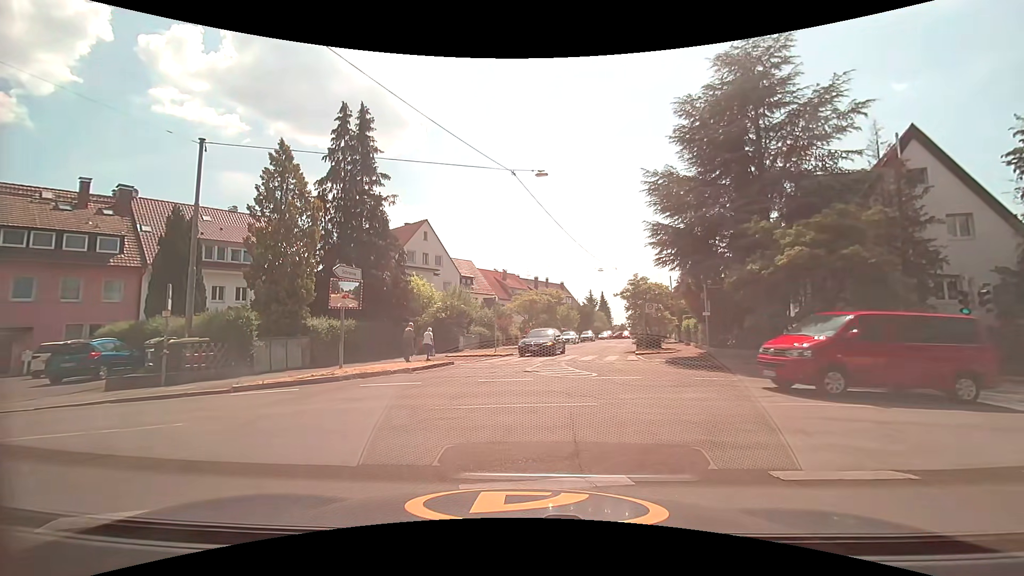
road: residential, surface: asphalt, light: Day
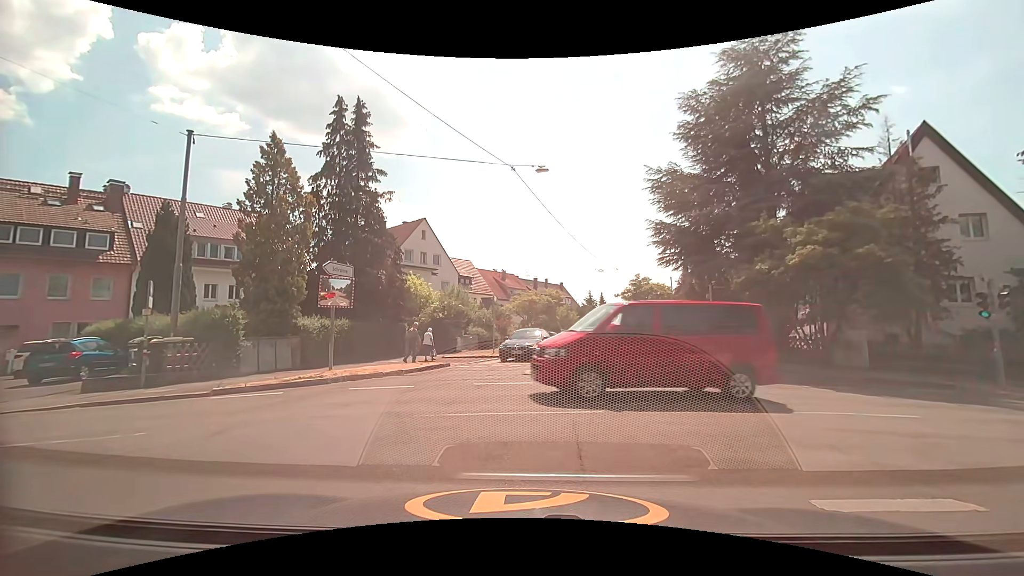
(0.0, +0.7) m; 0°
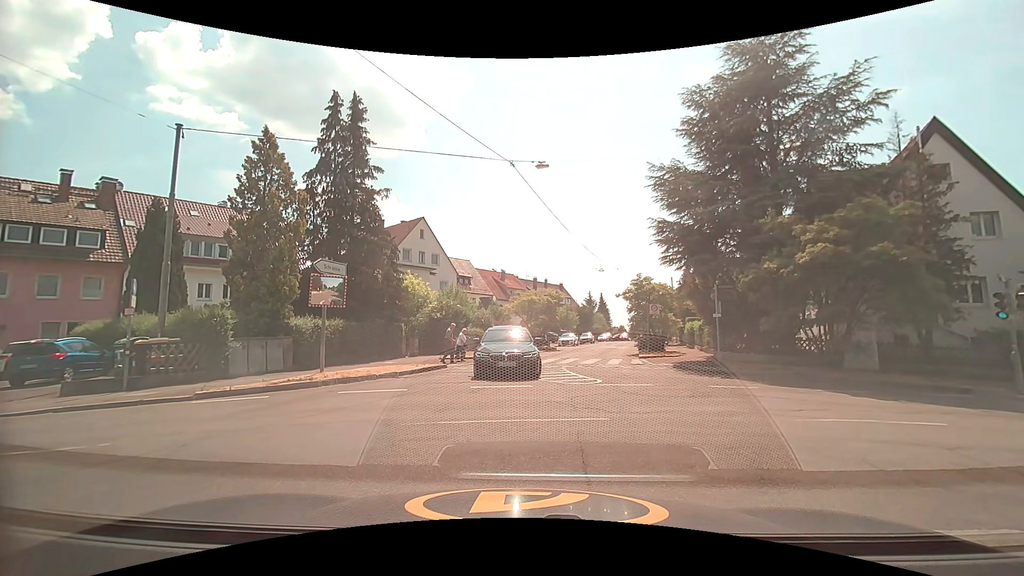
(0.0, +0.7) m; 0°
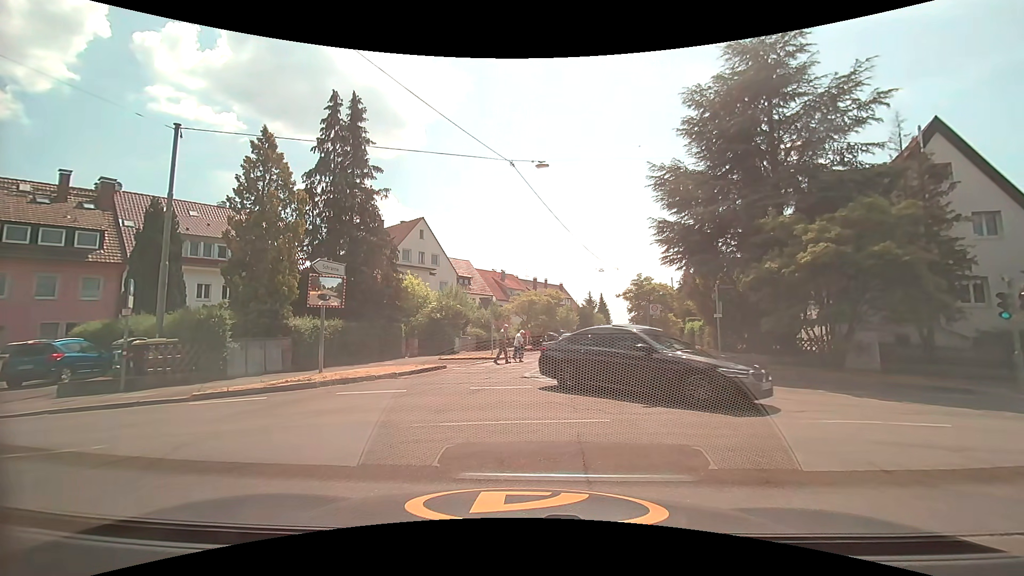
(0.0, +0.1) m; 0°
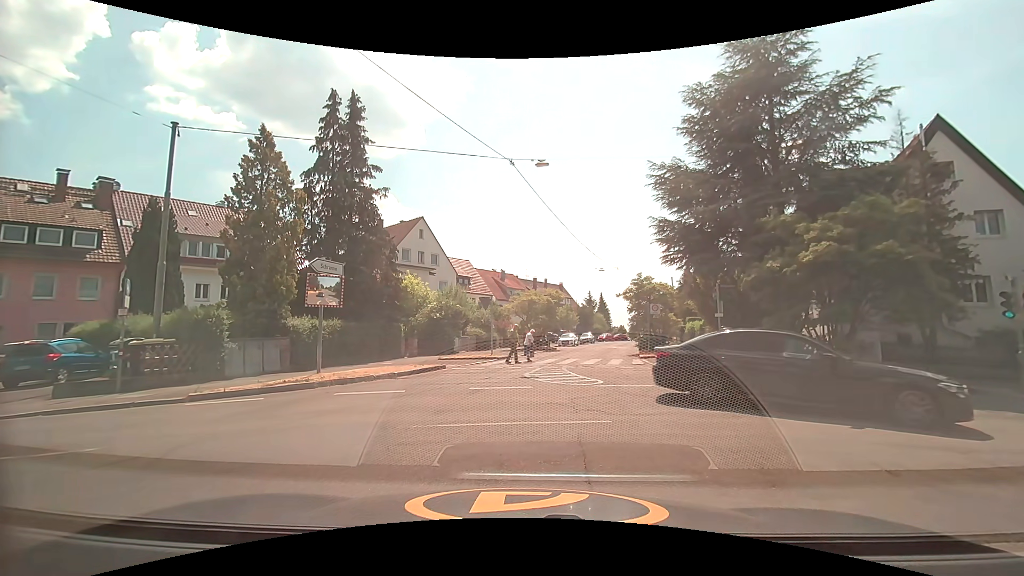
(0.0, +0.1) m; 0°
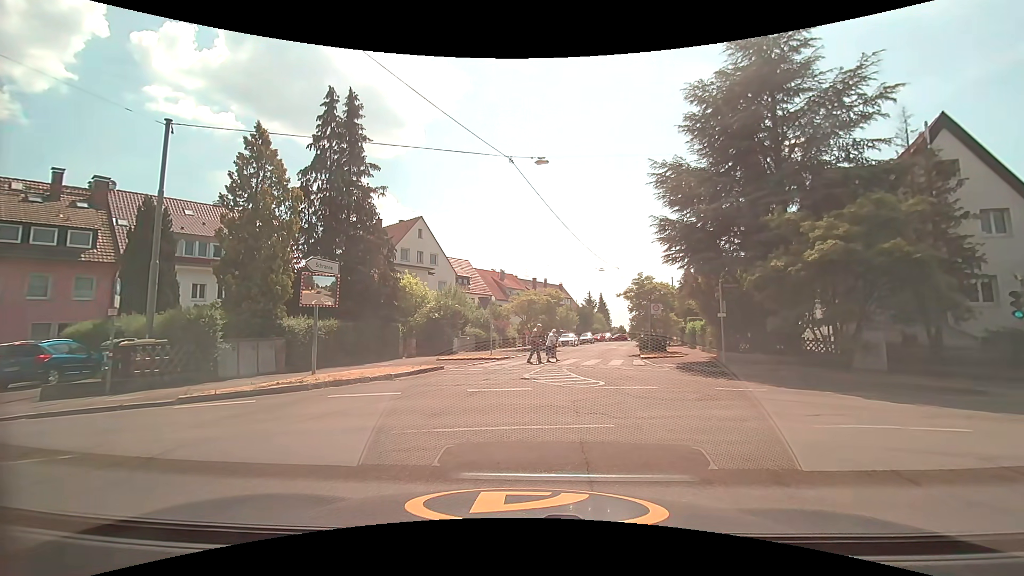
(0.0, +0.3) m; 0°
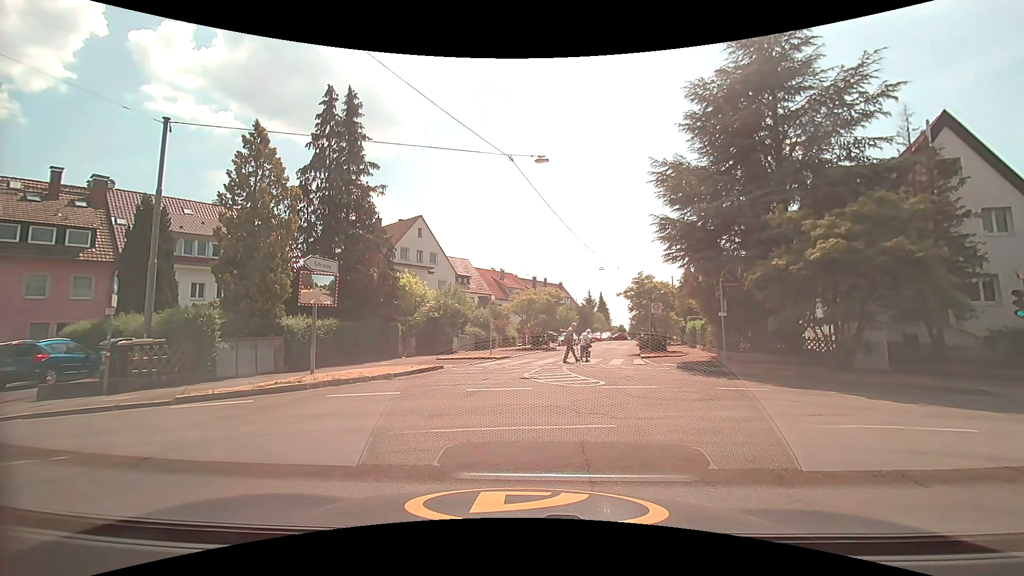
(0.0, +0.2) m; 0°
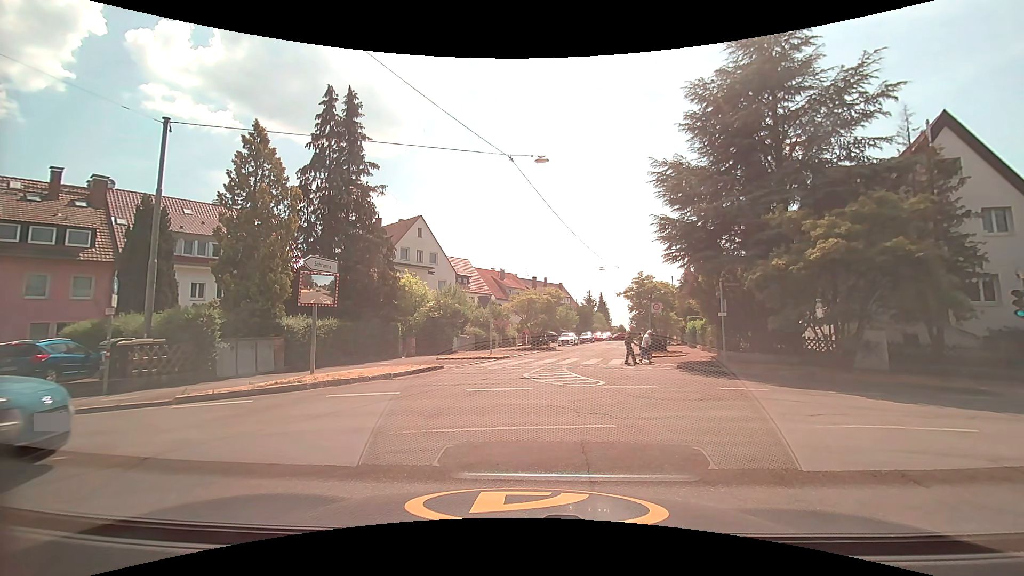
(0.0, 0.0) m; 0°
